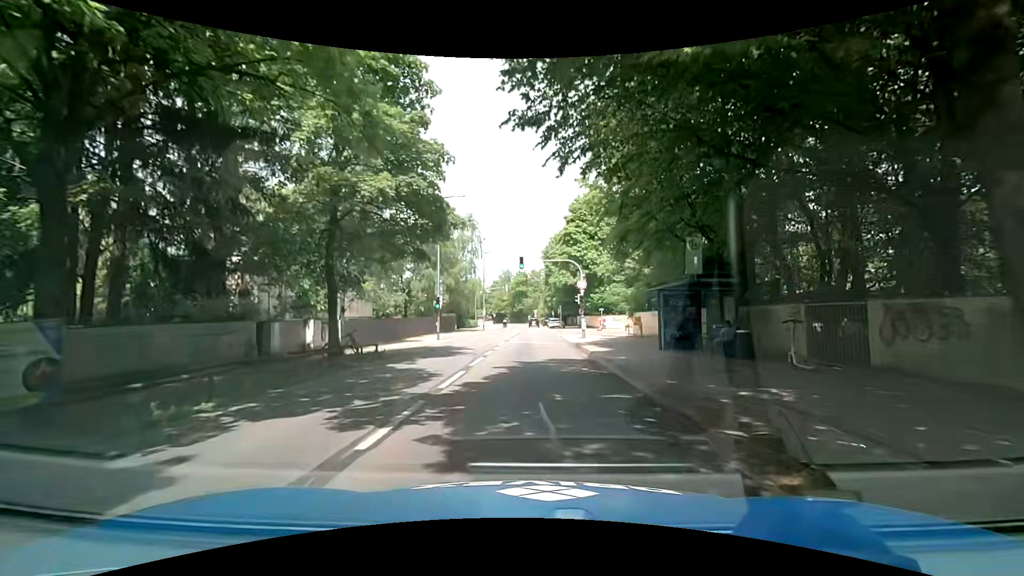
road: secondary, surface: asphalt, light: Day
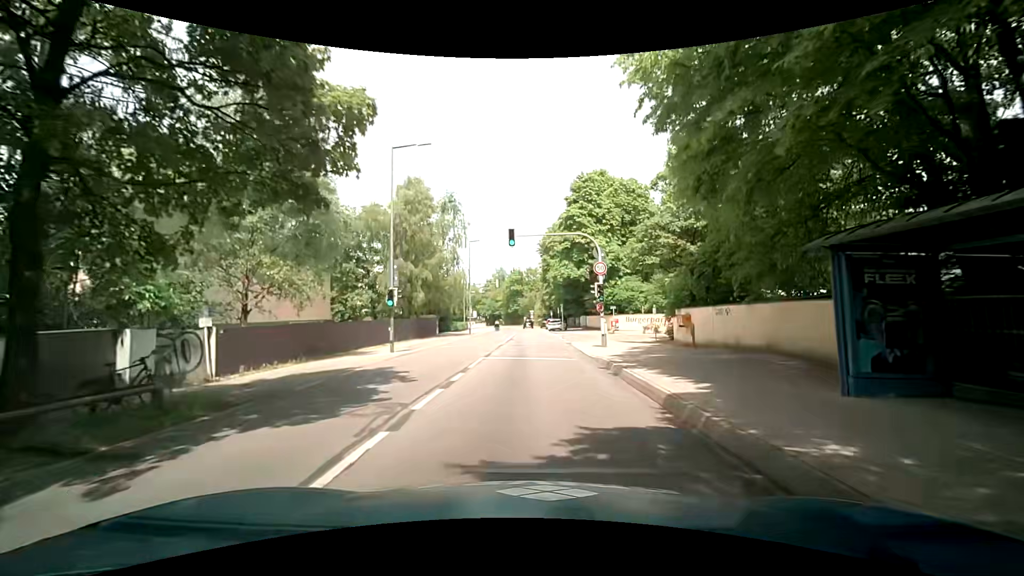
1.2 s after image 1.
(-0.2, +11.3) m; -2°
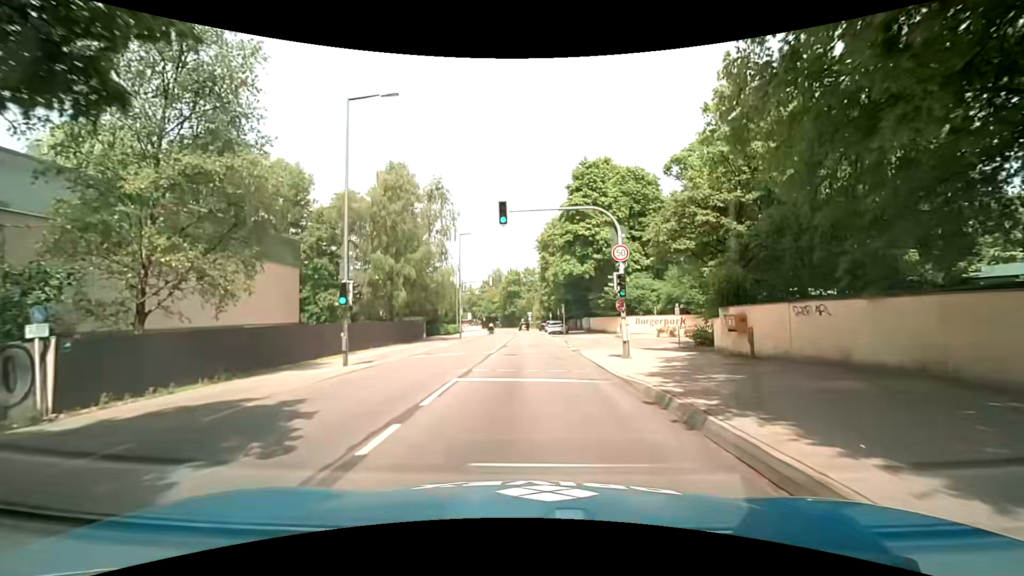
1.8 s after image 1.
(+0.2, +6.1) m; +3°
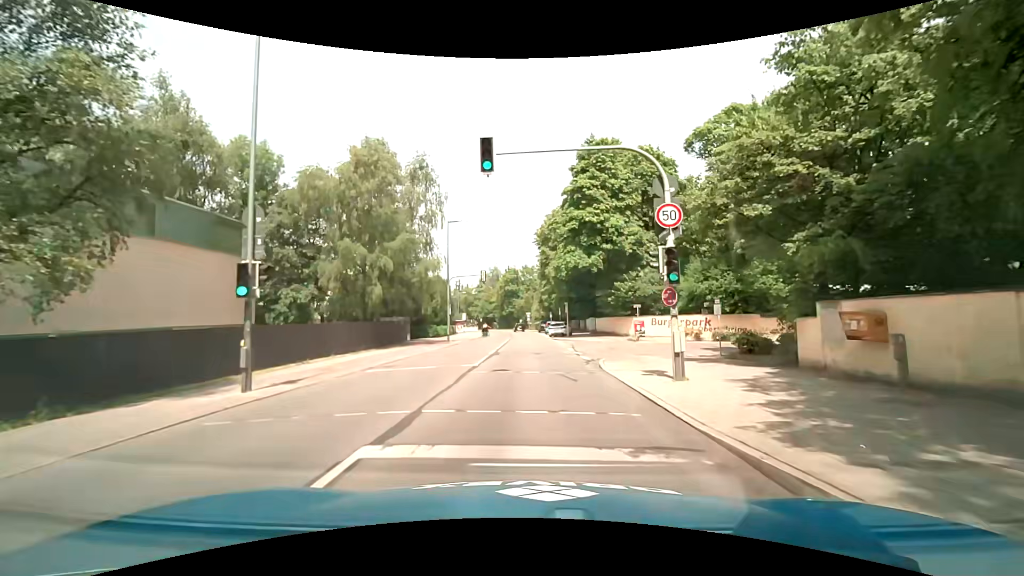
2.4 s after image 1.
(-0.1, +6.6) m; -1°
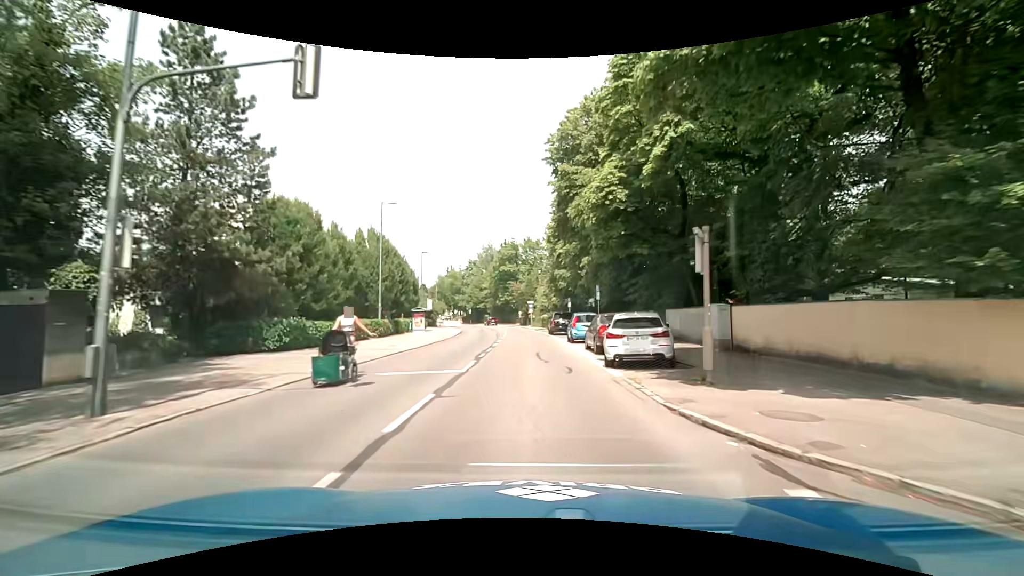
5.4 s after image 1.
(-0.2, +34.8) m; 0°
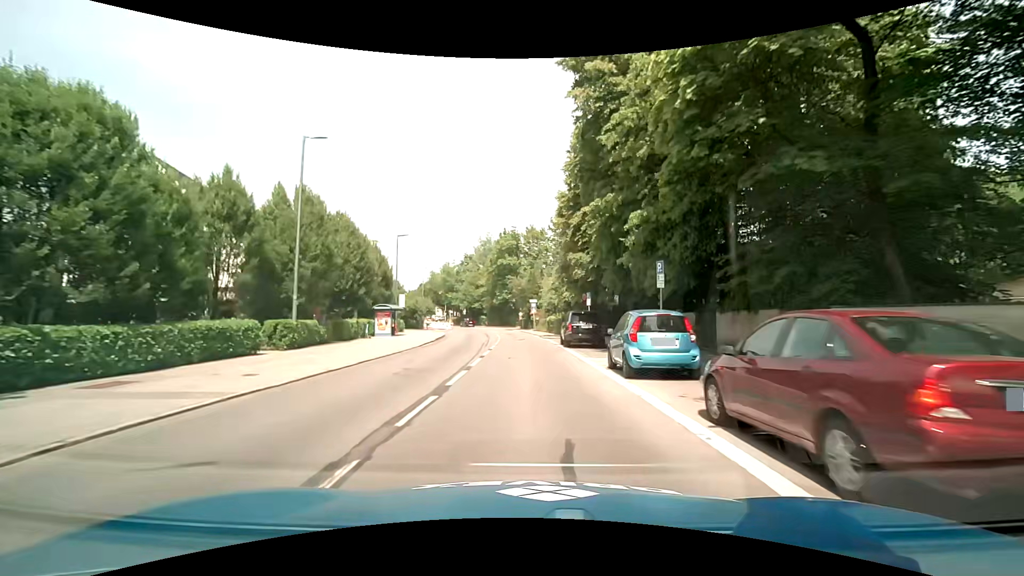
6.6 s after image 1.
(-0.1, +14.2) m; -1°
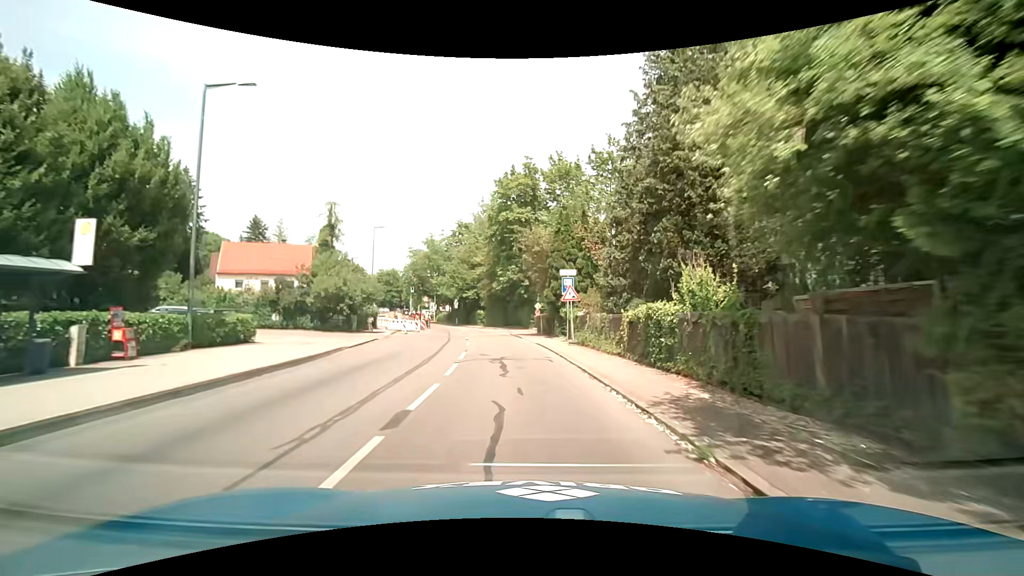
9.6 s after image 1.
(-0.2, +34.8) m; -1°
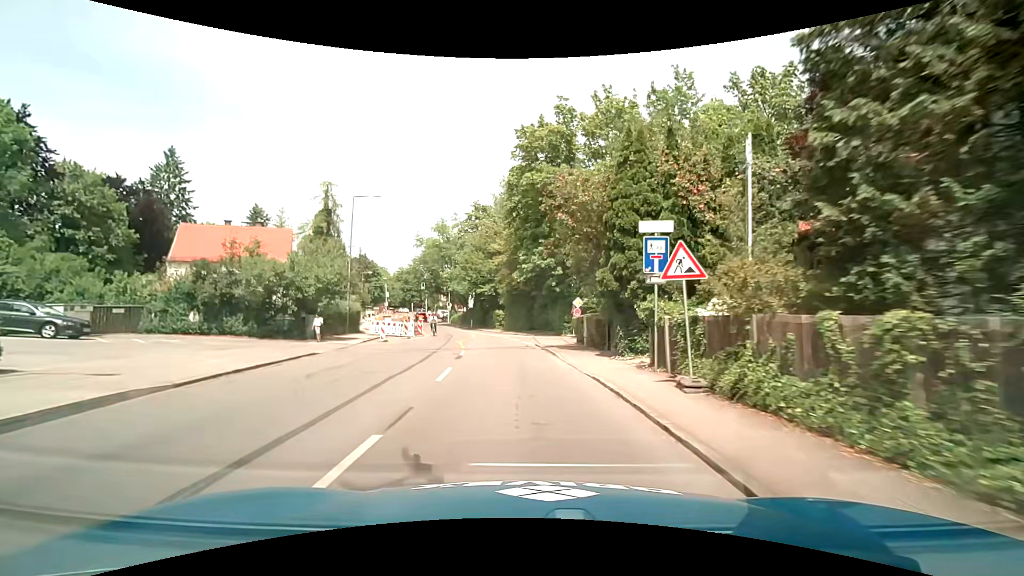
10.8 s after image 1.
(-0.4, +13.5) m; -3°
